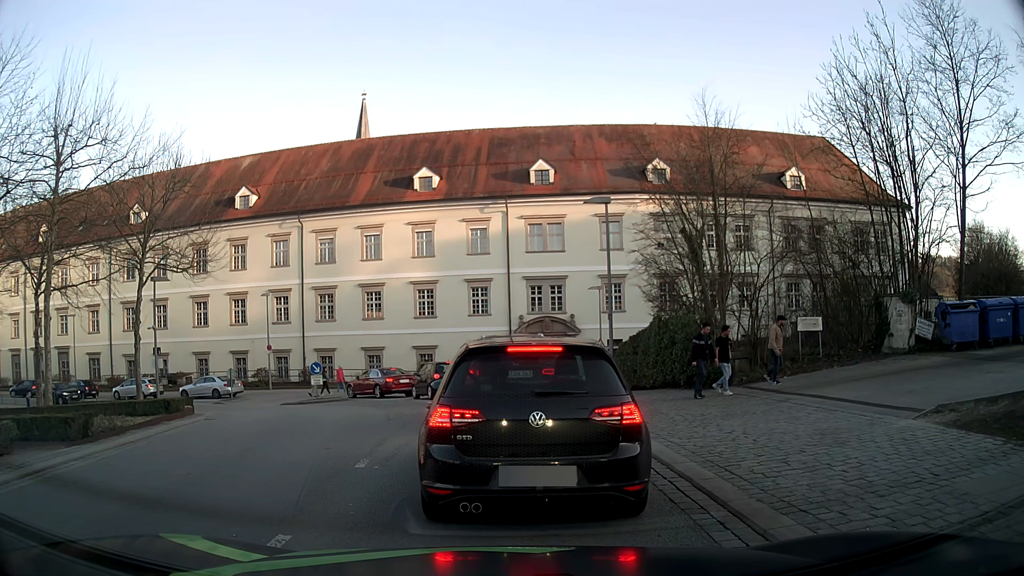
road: tertiary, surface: asphalt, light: Day
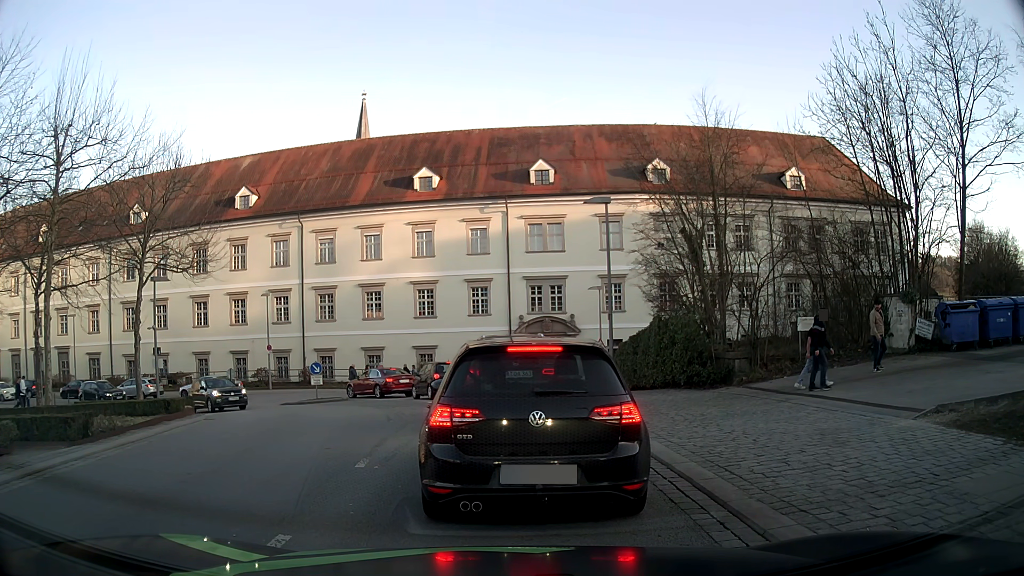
(0.0, 0.0) m; 0°
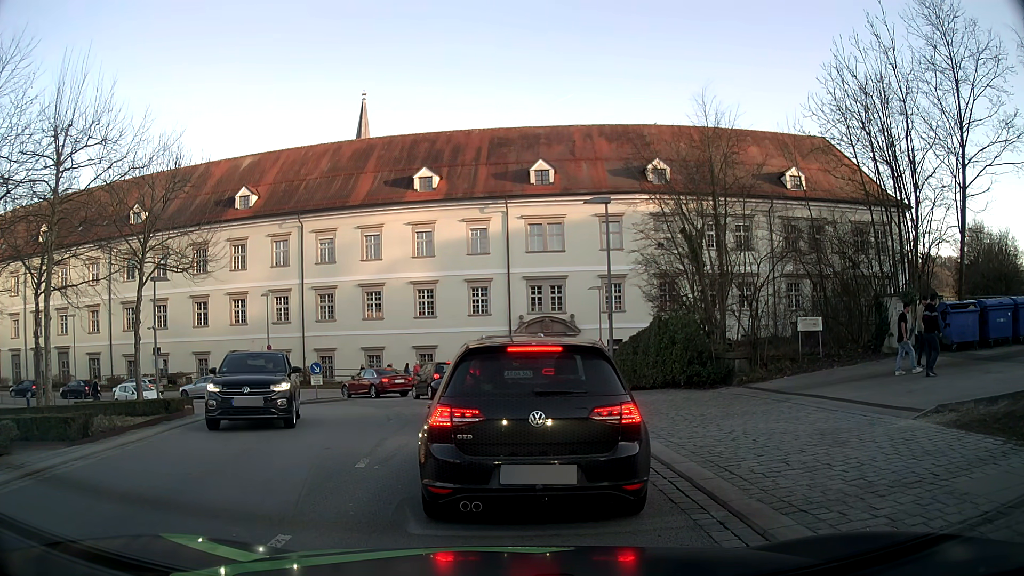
(0.0, 0.0) m; 0°
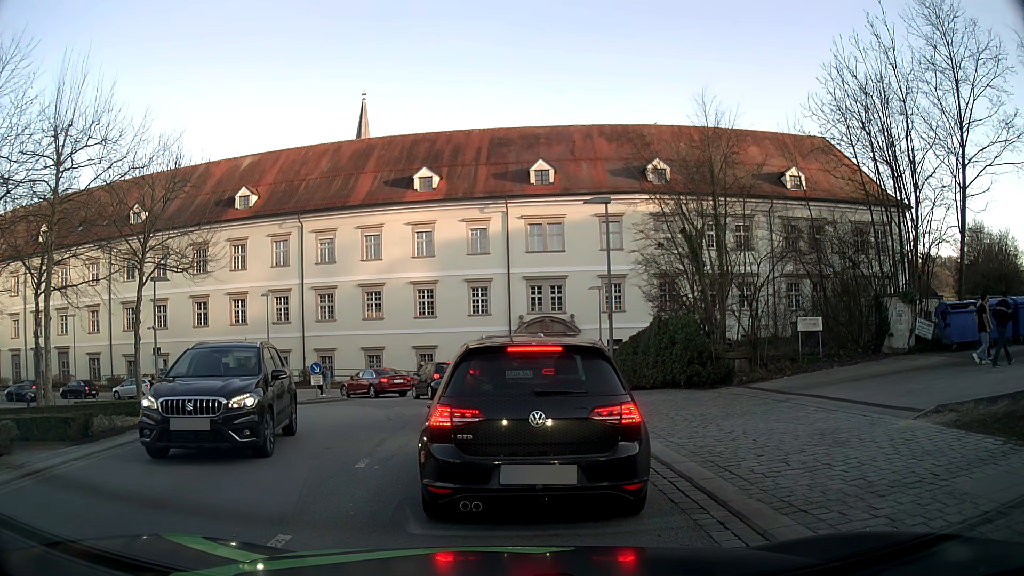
(0.0, 0.0) m; 0°
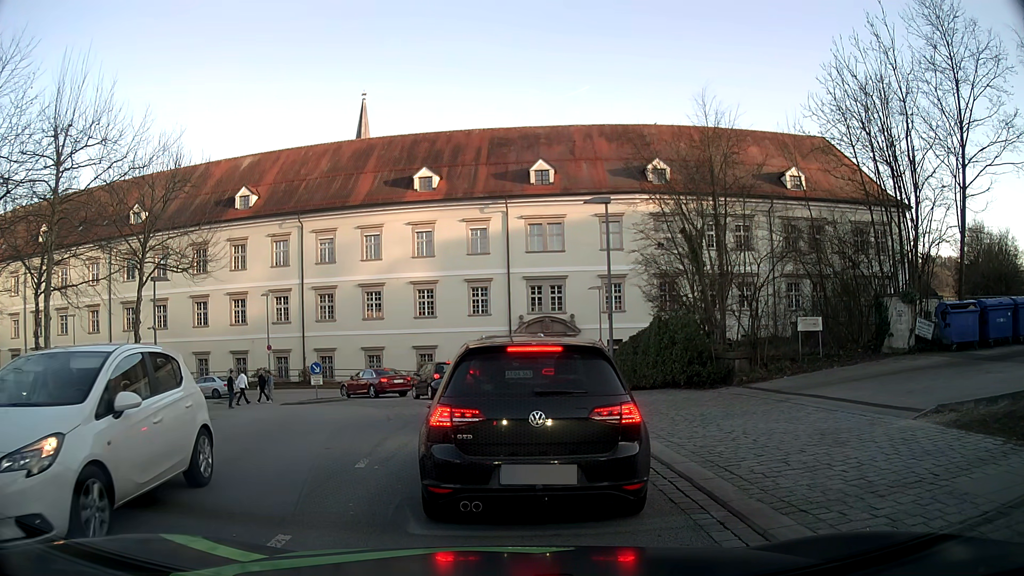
(0.0, 0.0) m; 0°
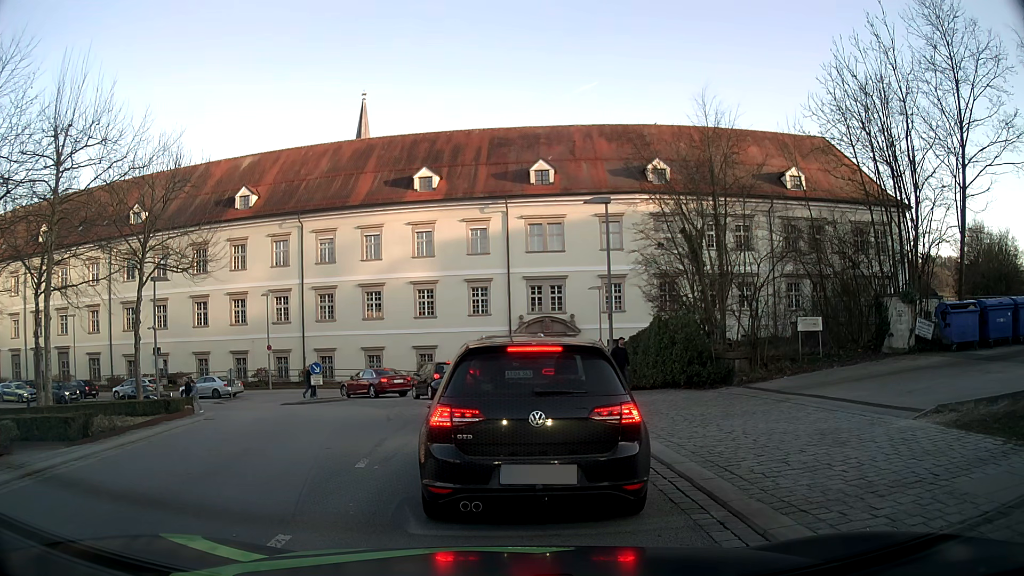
(0.0, 0.0) m; 0°
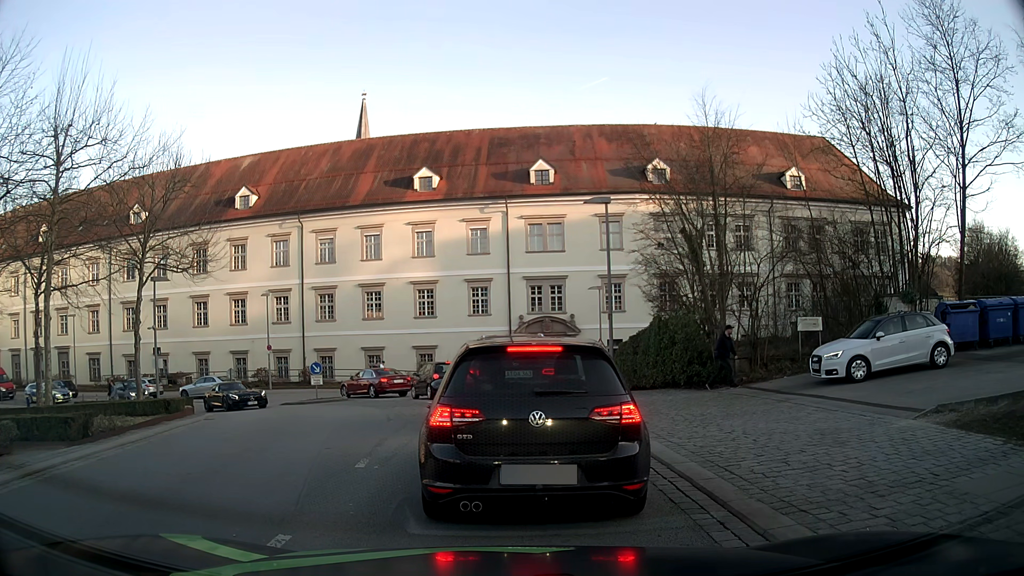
(0.0, 0.0) m; 0°
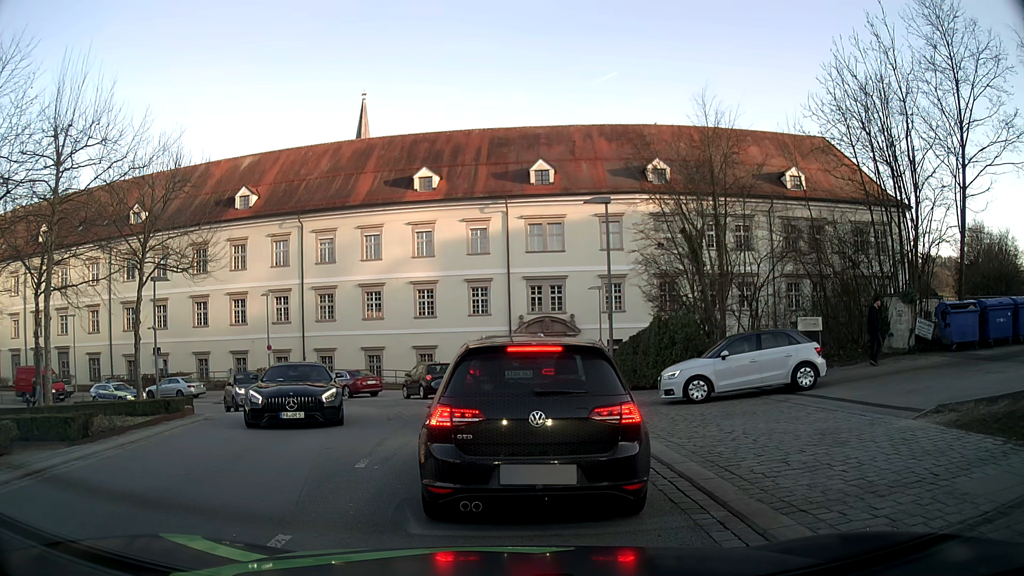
(0.0, 0.0) m; 0°
